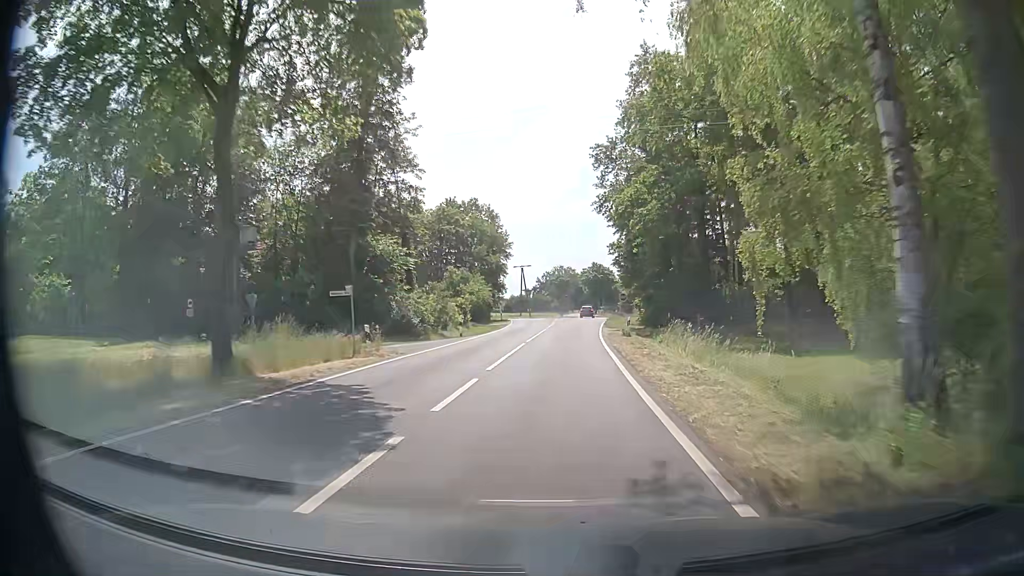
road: tertiary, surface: asphalt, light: Day
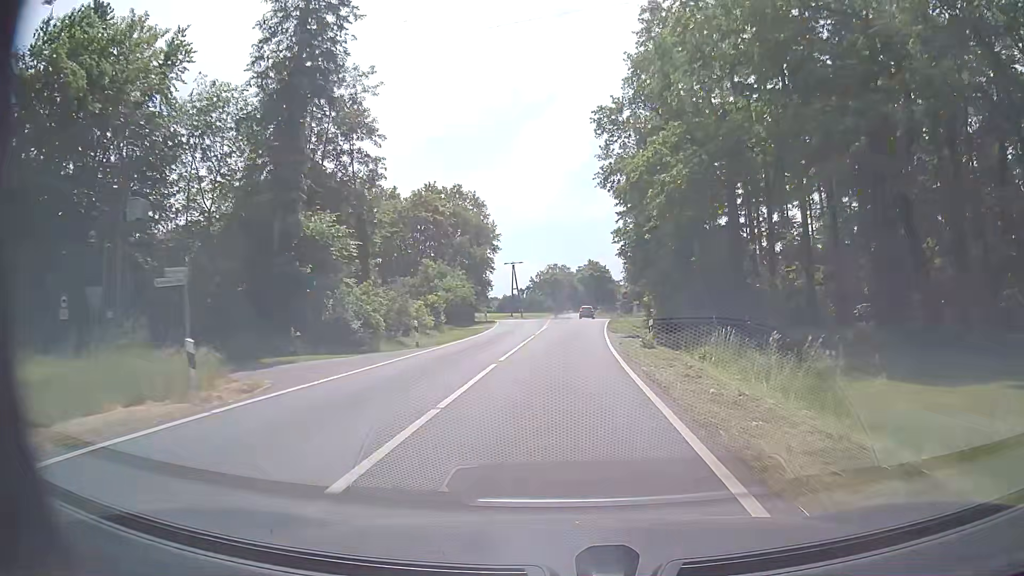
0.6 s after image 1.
(+0.1, +9.8) m; +1°
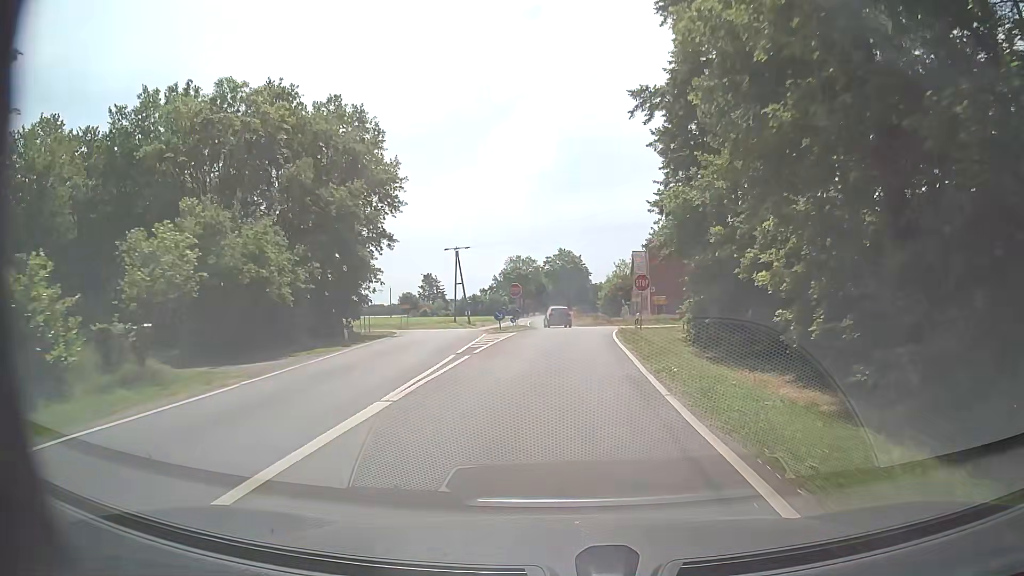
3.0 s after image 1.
(+1.0, +34.6) m; +3°
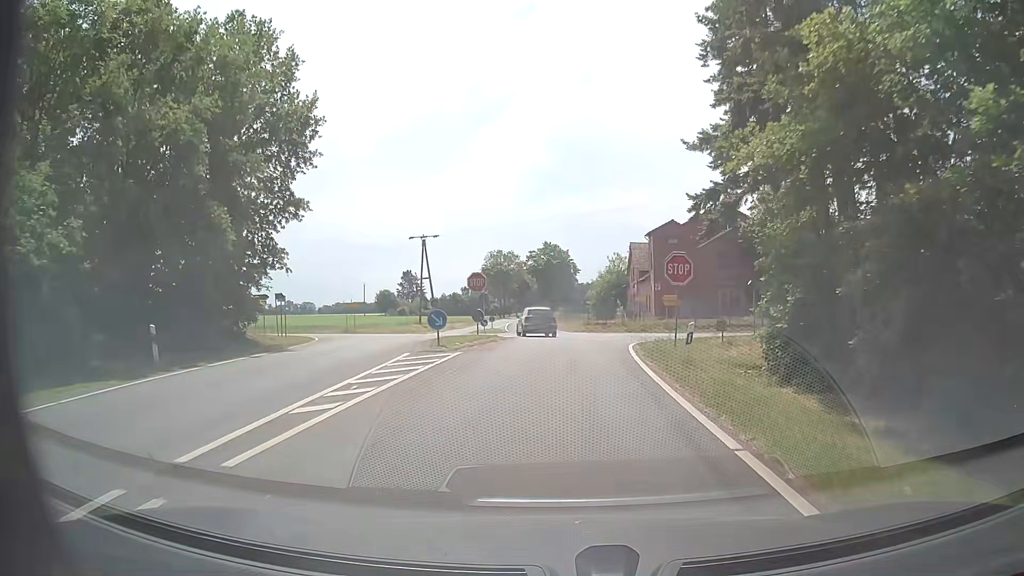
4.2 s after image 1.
(0.0, +13.8) m; +1°
(0, +10) (+1, +20) (+2, +30) (+3, +40) (+1, +50) (-1, +59) (-2, +69) (-4, +79) (-5, +89) (-5, +99) m
